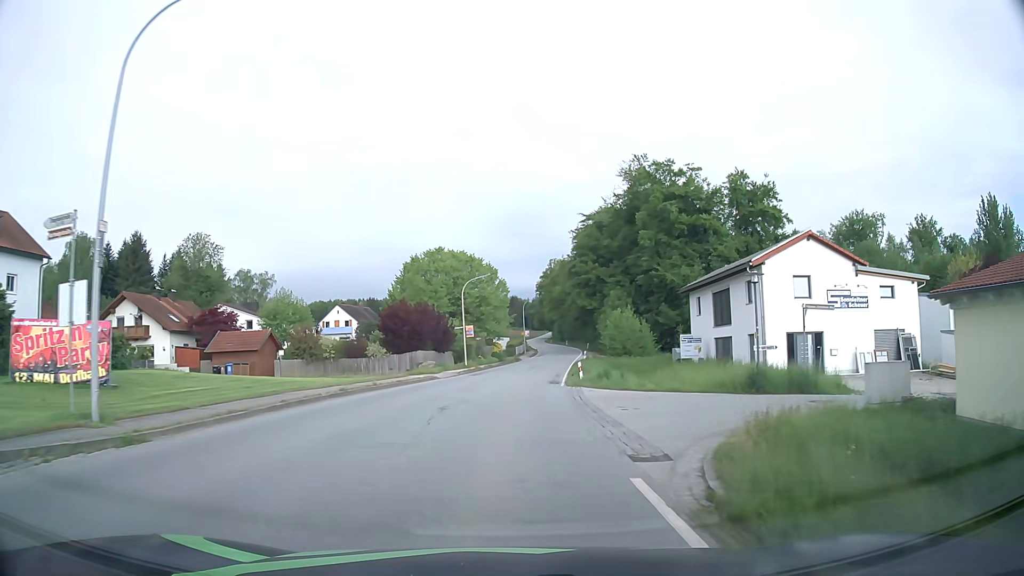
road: secondary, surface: asphalt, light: Day
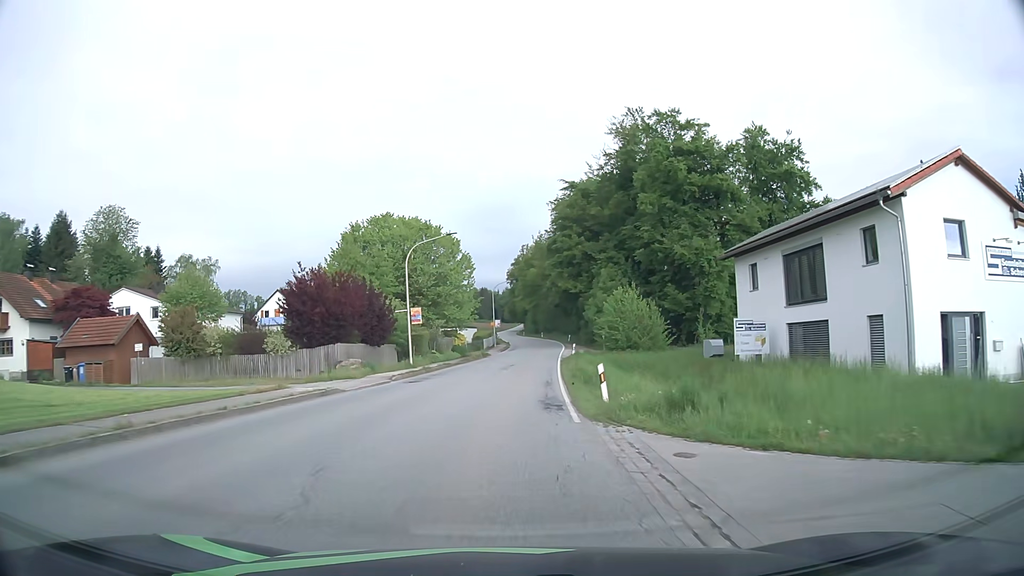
(+0.4, +15.8) m; +3°
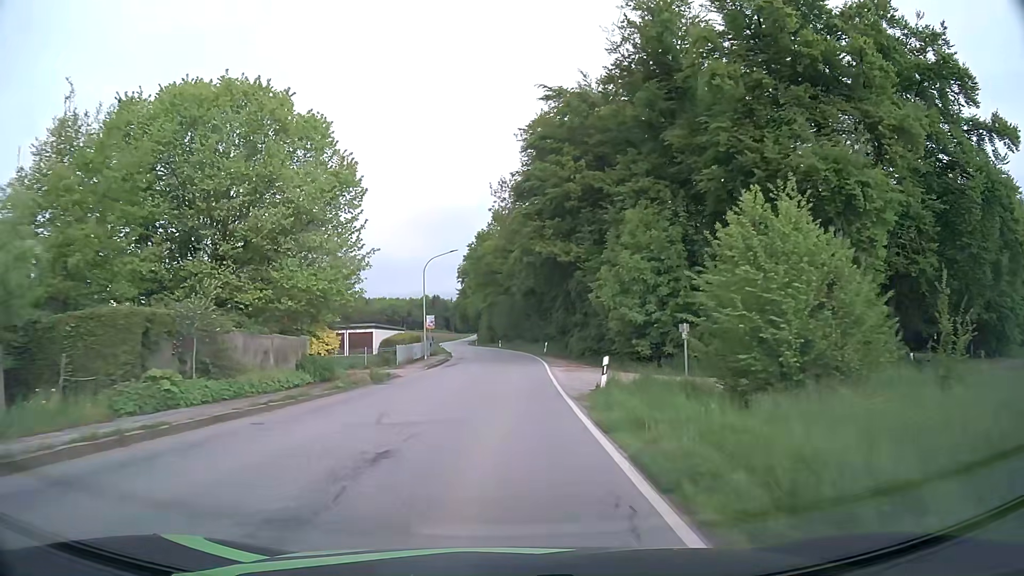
(+1.1, +32.6) m; +4°
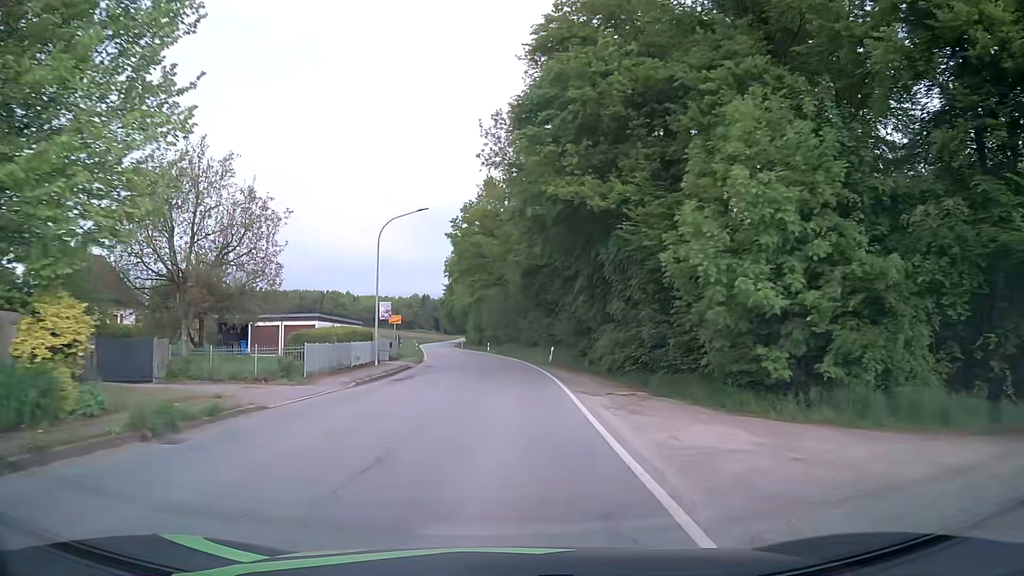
(+0.1, +16.4) m; +1°
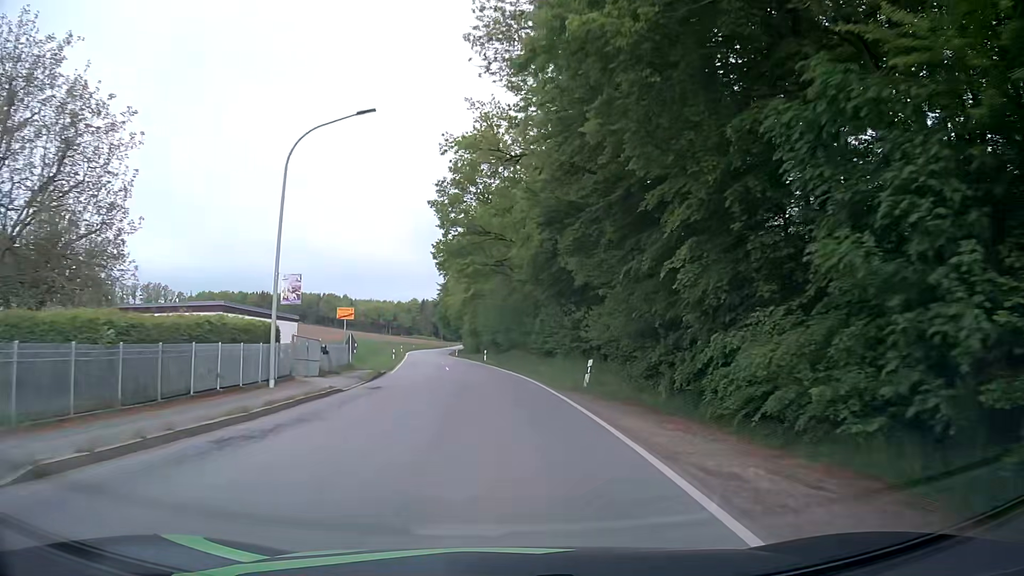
(0.0, +16.3) m; 0°
